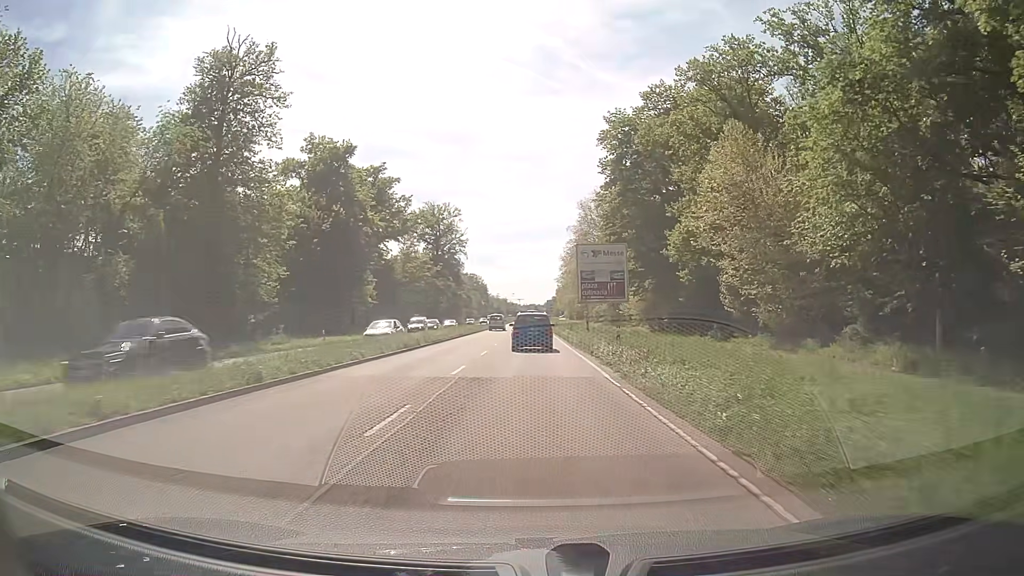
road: primary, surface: asphalt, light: Day
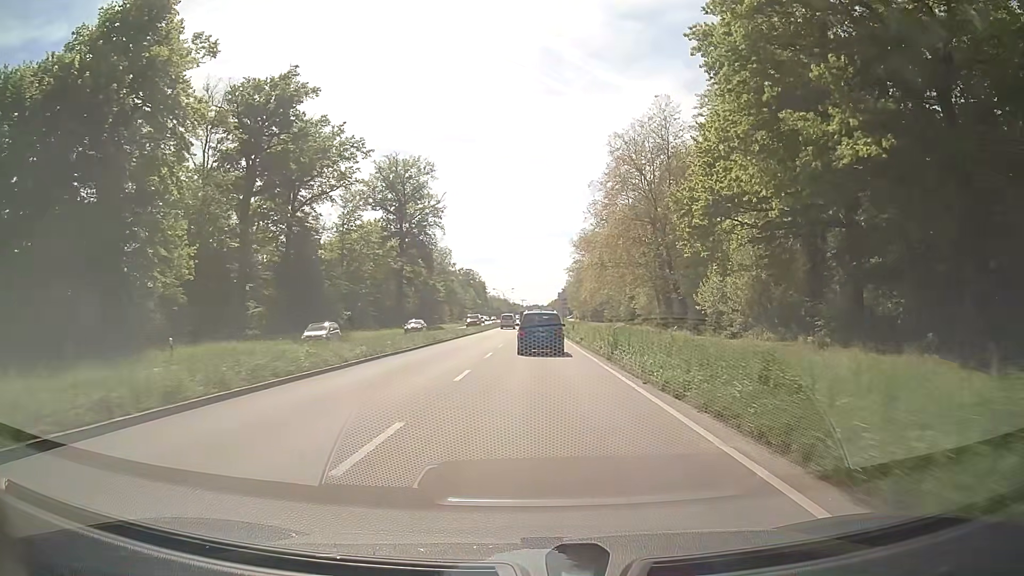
(+0.1, +47.4) m; 0°
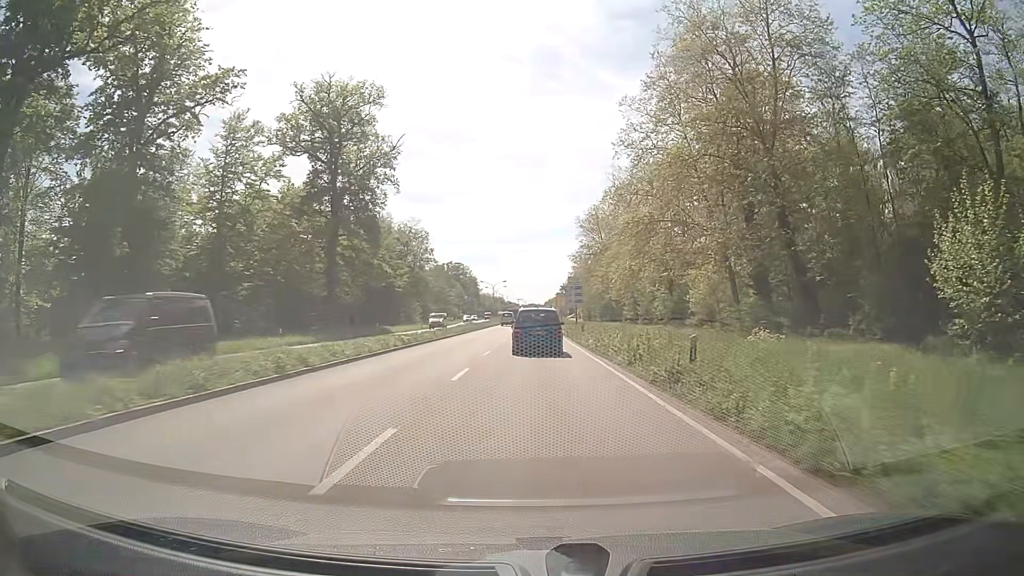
(+0.1, +37.1) m; 0°
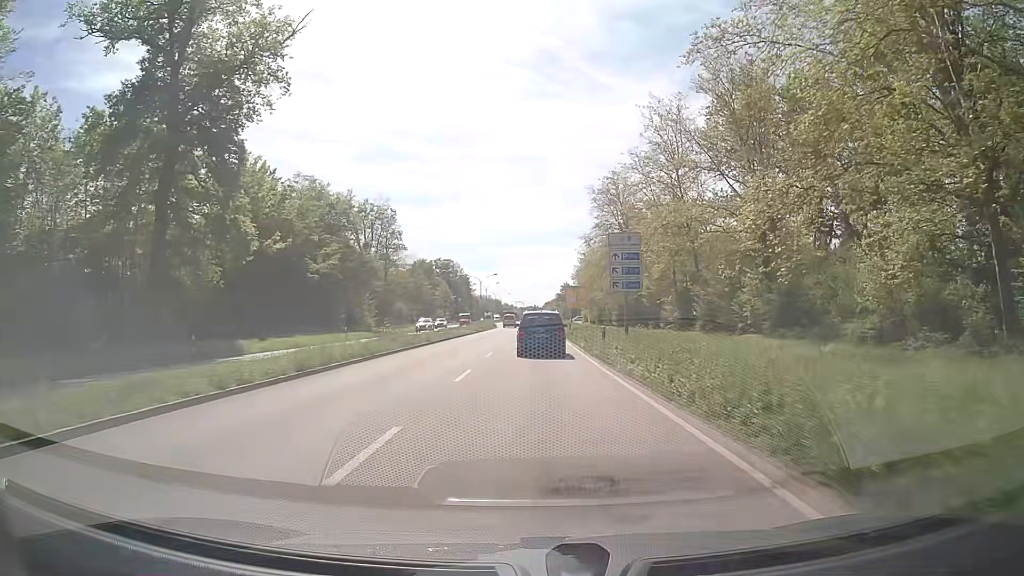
(+0.1, +36.1) m; 0°
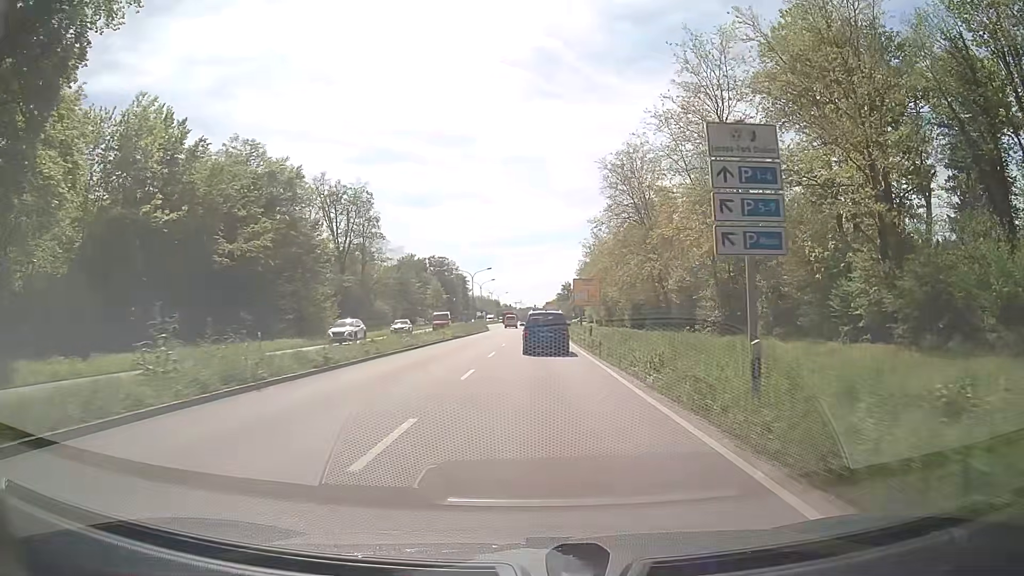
(+0.1, +17.8) m; +1°
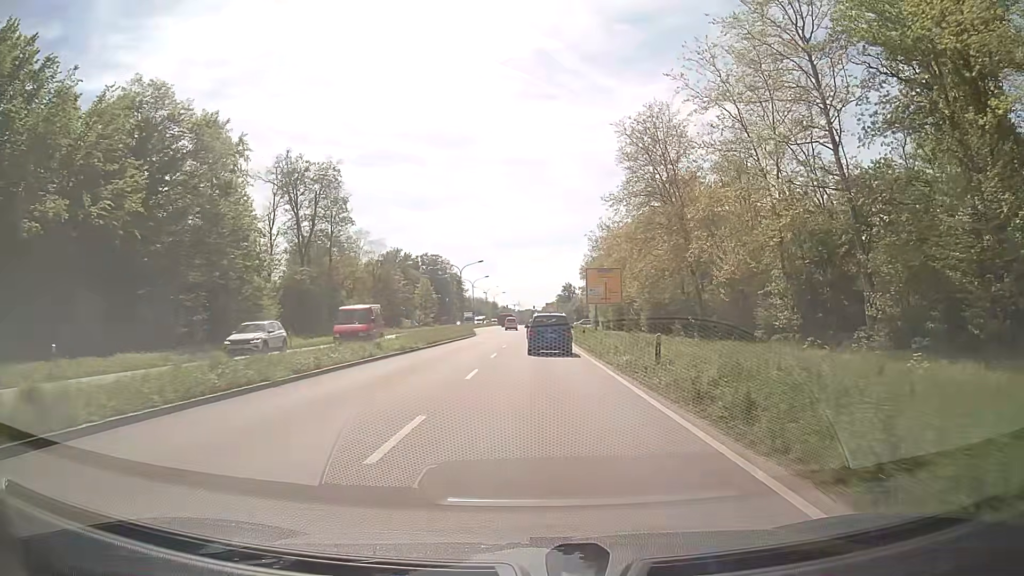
(-0.1, +17.9) m; -1°
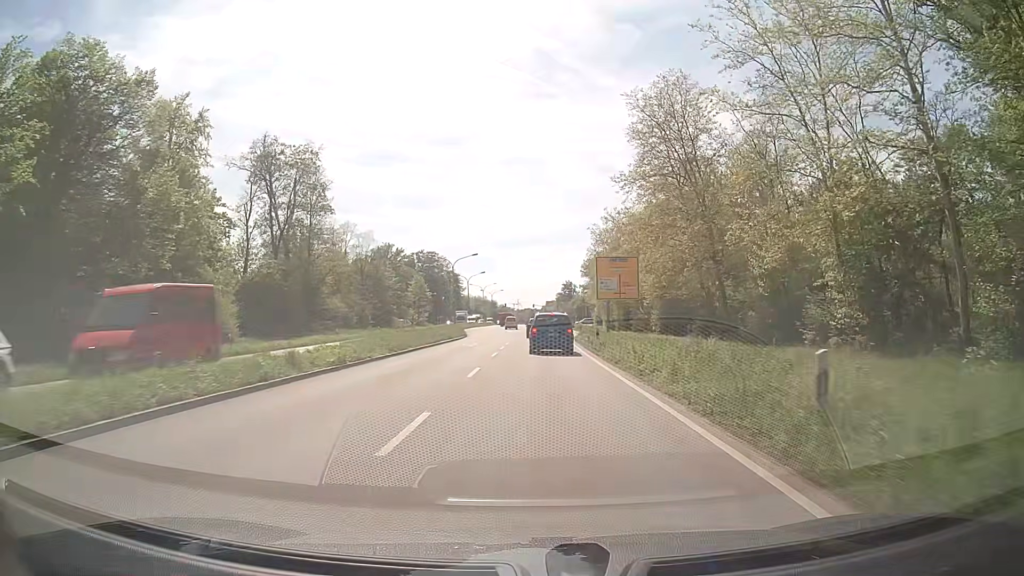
(+0.1, +9.0) m; +1°
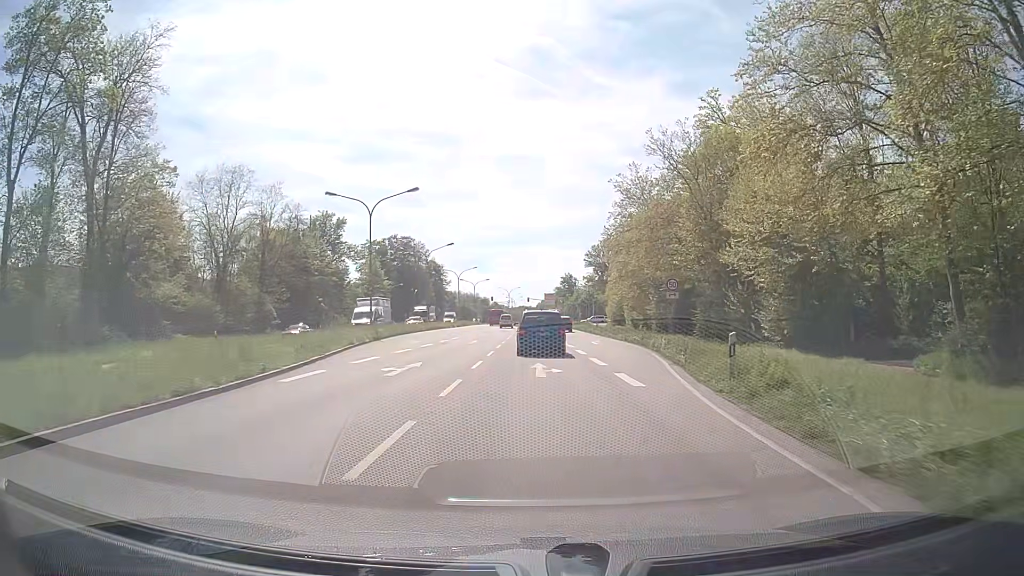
(0.0, +43.6) m; 0°
(0, +10) (0, +20) (0, +30) (0, +40) (0, +50) (0, +60) (0, +70) (0, +80) (0, +90) (0, +100) m
